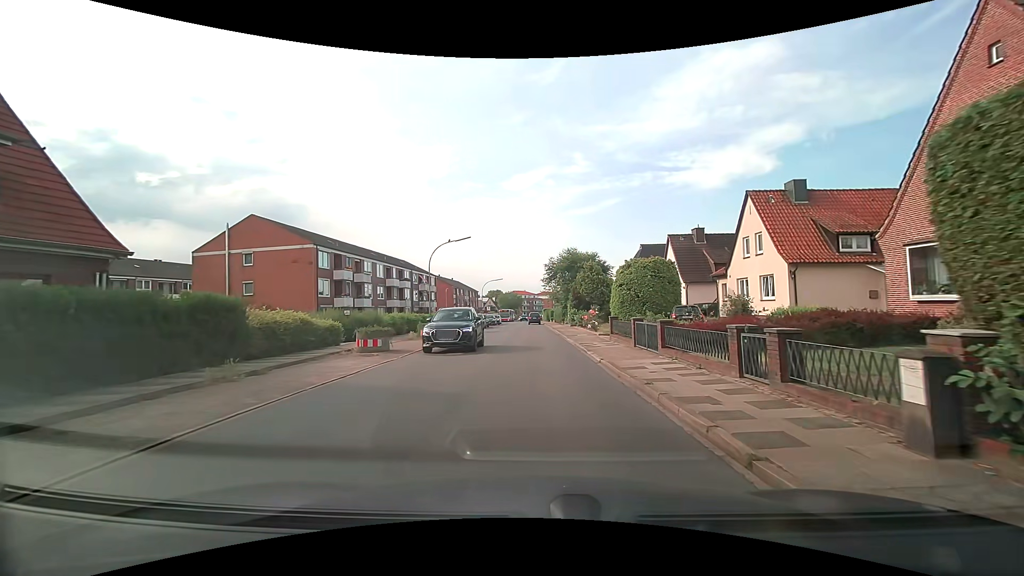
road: residential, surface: asphalt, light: Day
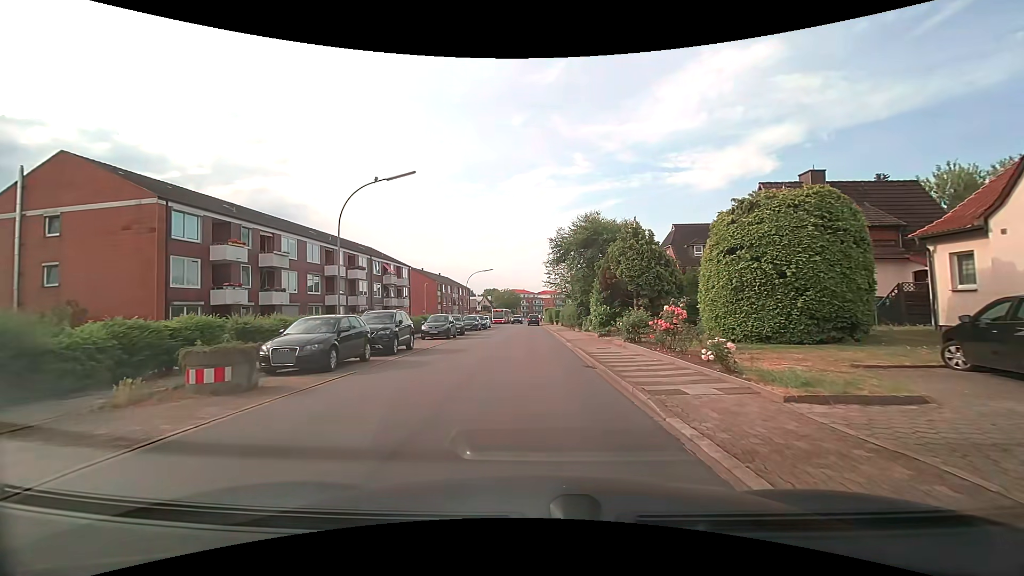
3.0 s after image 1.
(-0.2, +19.7) m; -1°
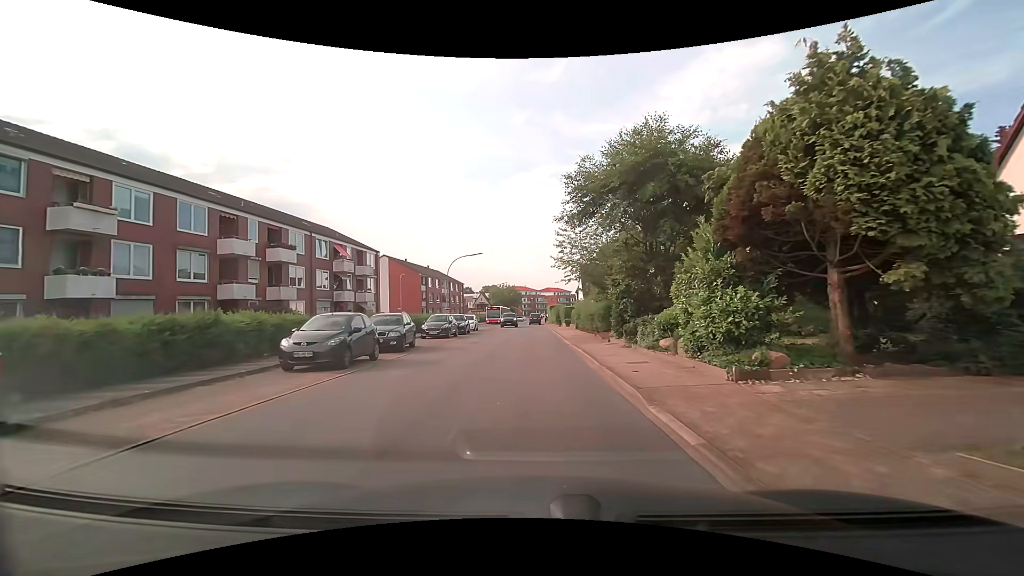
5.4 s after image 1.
(0.0, +16.5) m; 0°
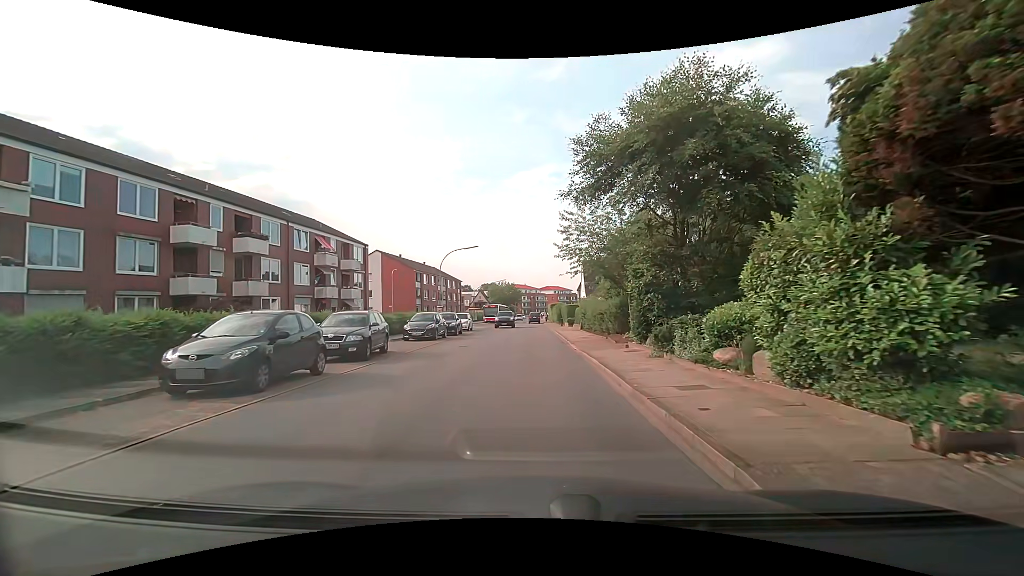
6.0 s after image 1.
(0.0, +4.1) m; 0°
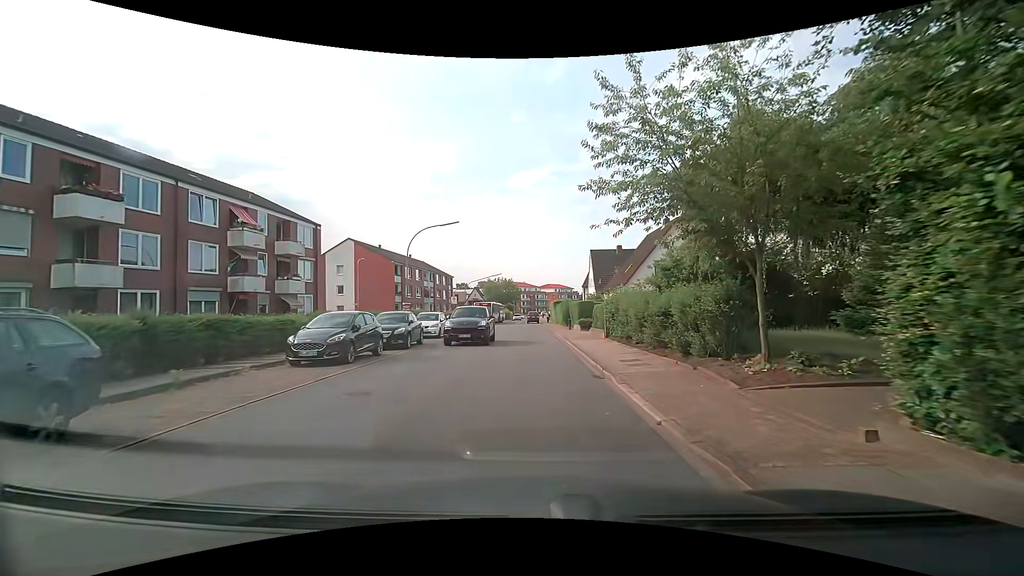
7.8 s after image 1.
(0.0, +12.2) m; 0°
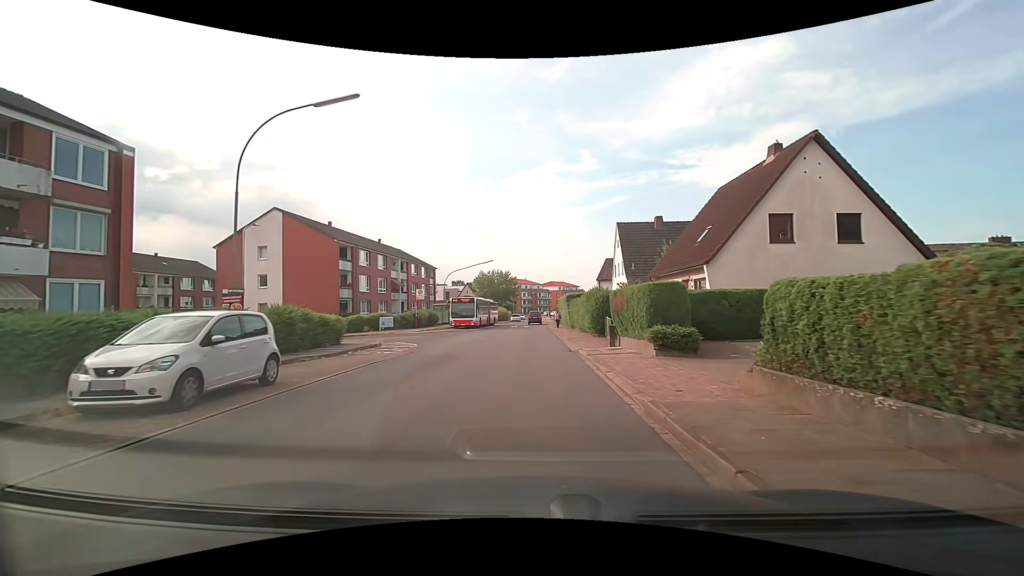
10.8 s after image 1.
(-0.1, +20.5) m; 0°
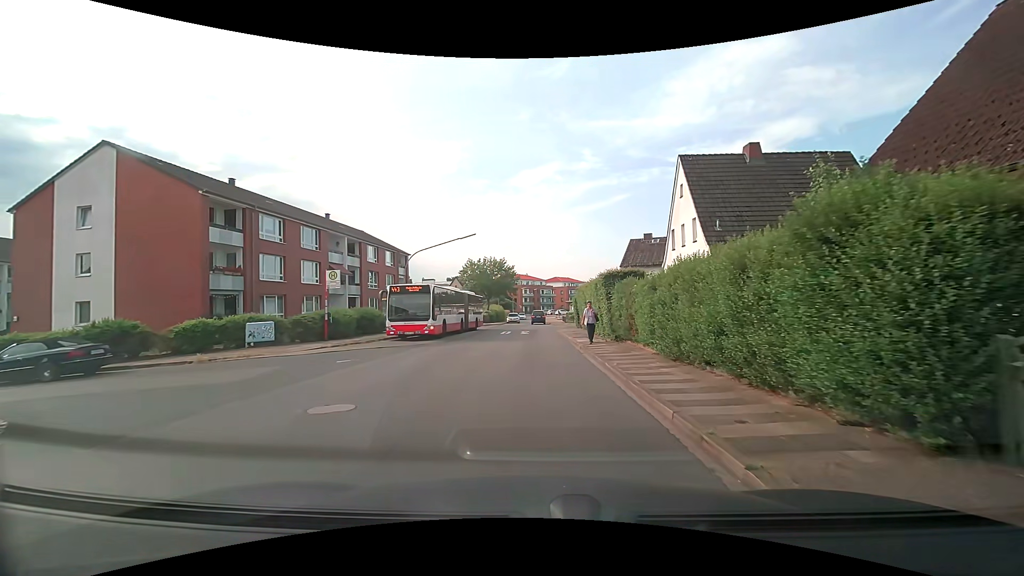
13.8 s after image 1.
(0.0, +19.9) m; 0°
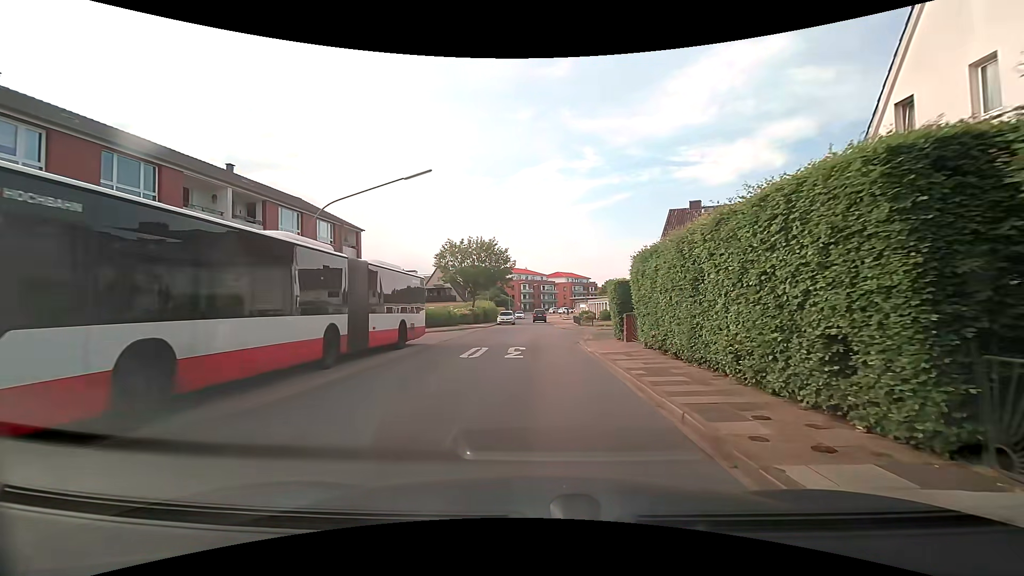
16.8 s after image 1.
(-0.1, +18.3) m; 0°
